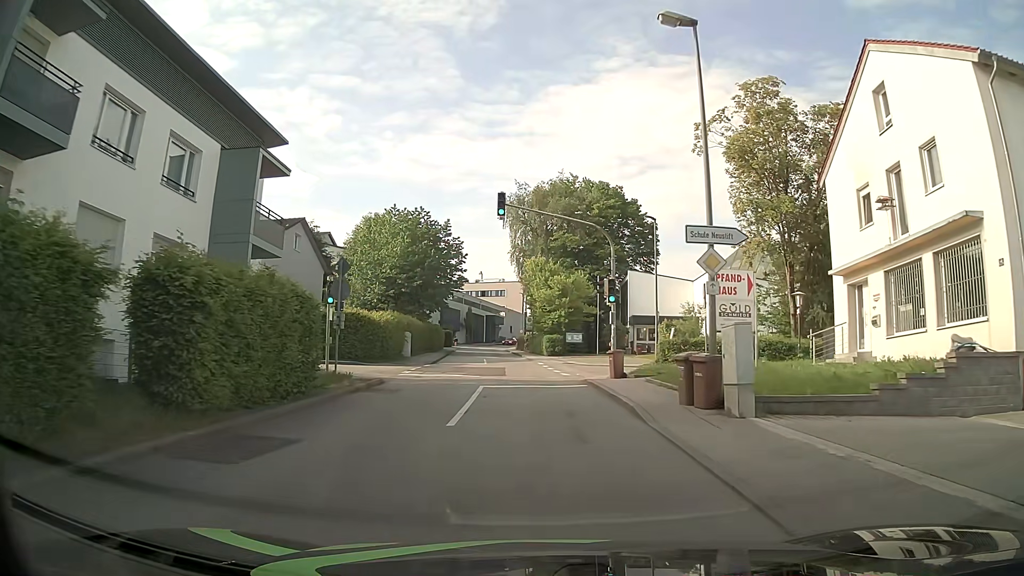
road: unclassified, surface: asphalt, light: Day
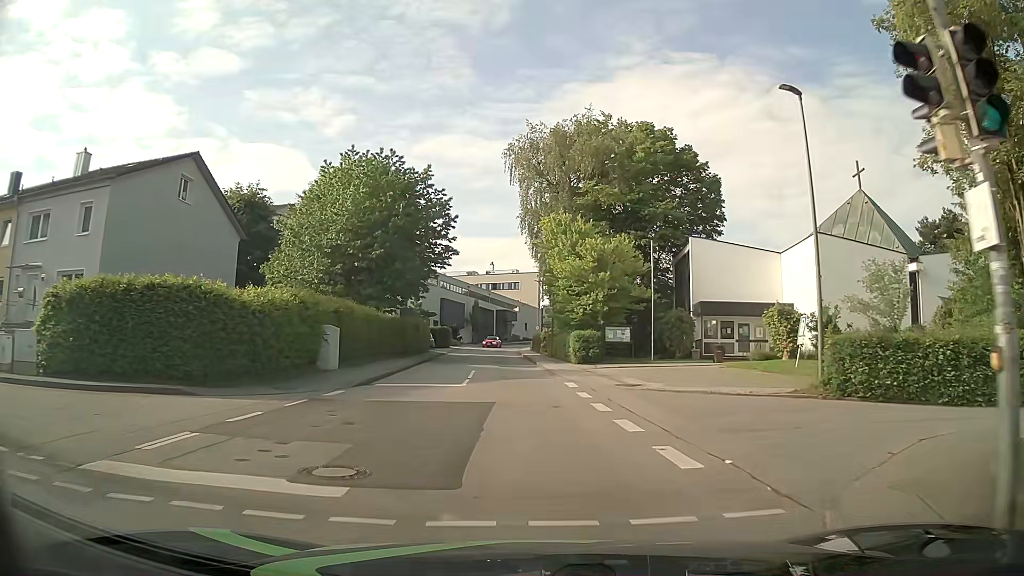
(-0.3, +19.2) m; -1°
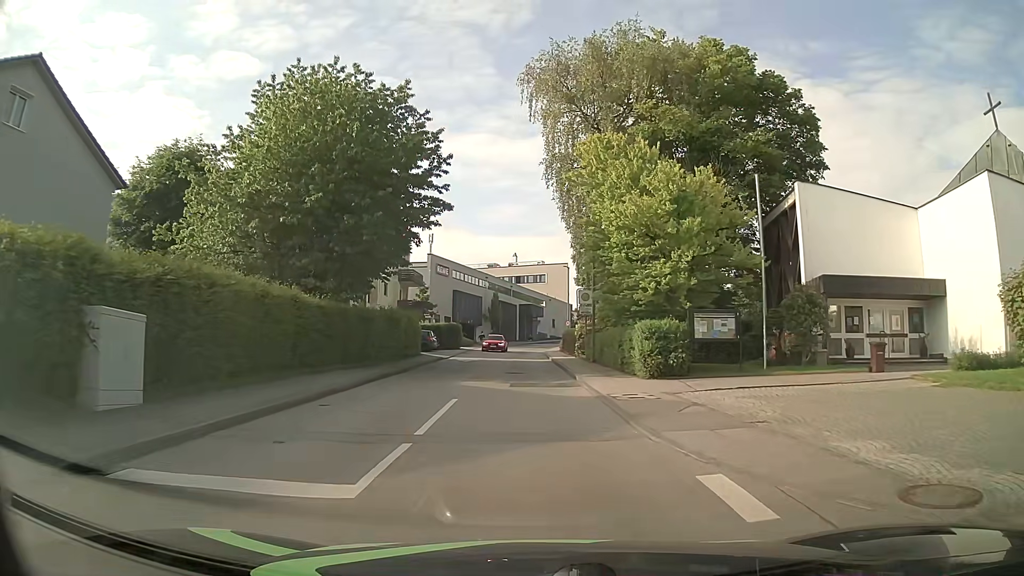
(-0.5, +14.5) m; -4°
(0, +10) (0, +20) (0, +30) (0, +40) (-1, +50) (0, +60) (0, +70) (+2, +80) (+4, +90) (+6, +99) m
